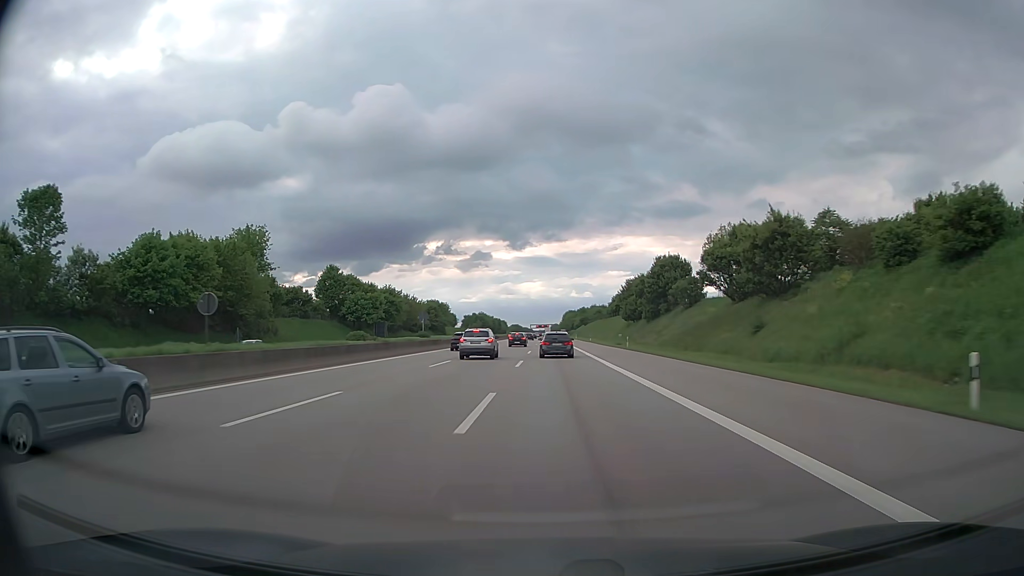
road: motorway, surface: asphalt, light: Day
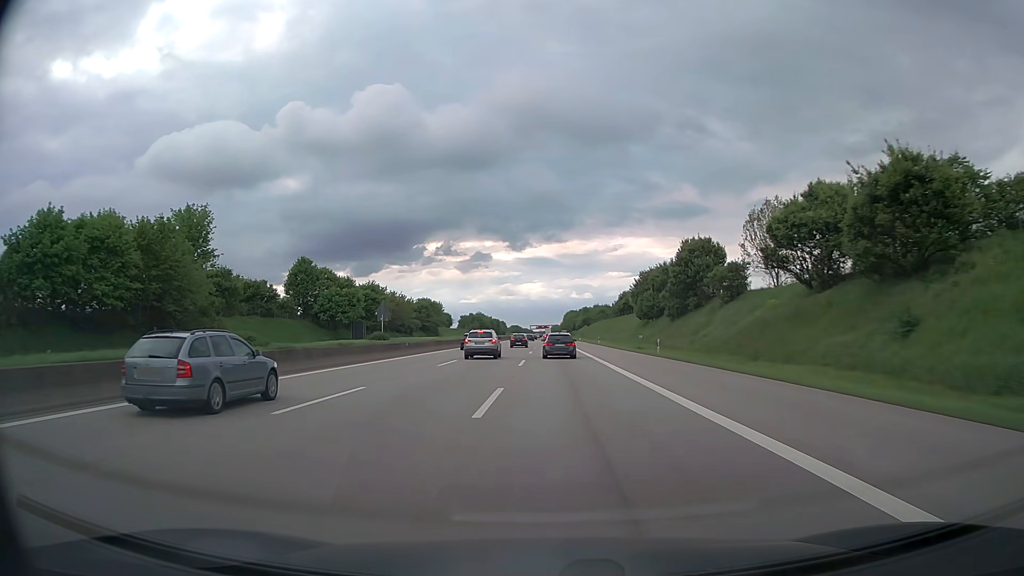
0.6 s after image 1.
(0.0, +16.1) m; 0°
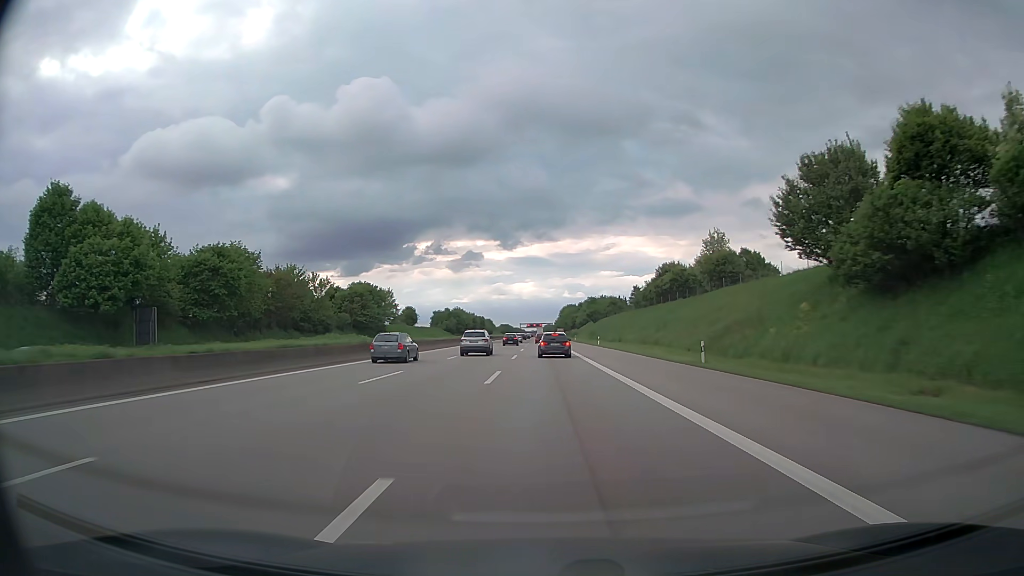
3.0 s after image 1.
(+0.4, +64.8) m; +1°
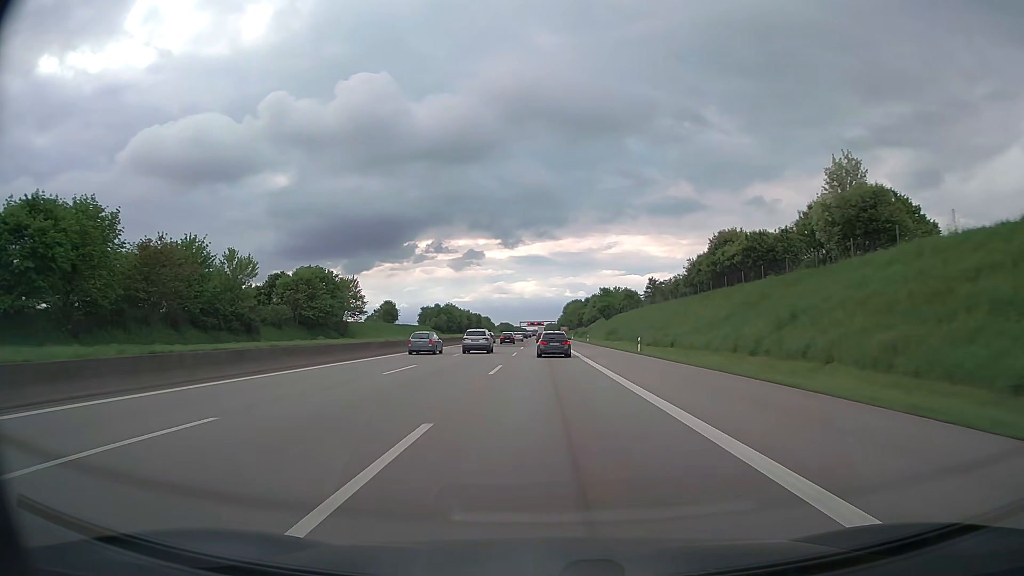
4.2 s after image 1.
(-0.1, +32.3) m; 0°
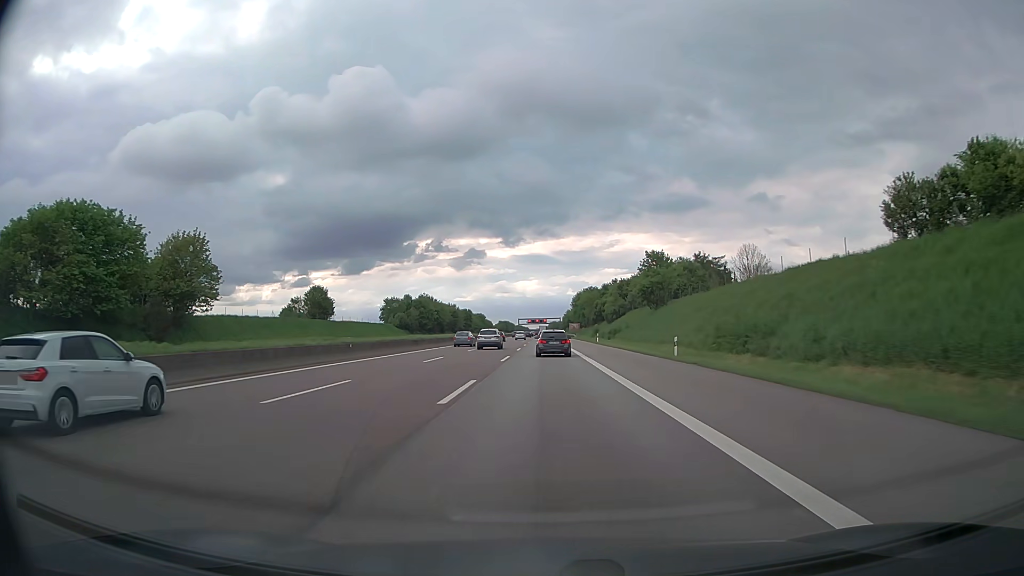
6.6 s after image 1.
(-0.1, +62.6) m; 0°
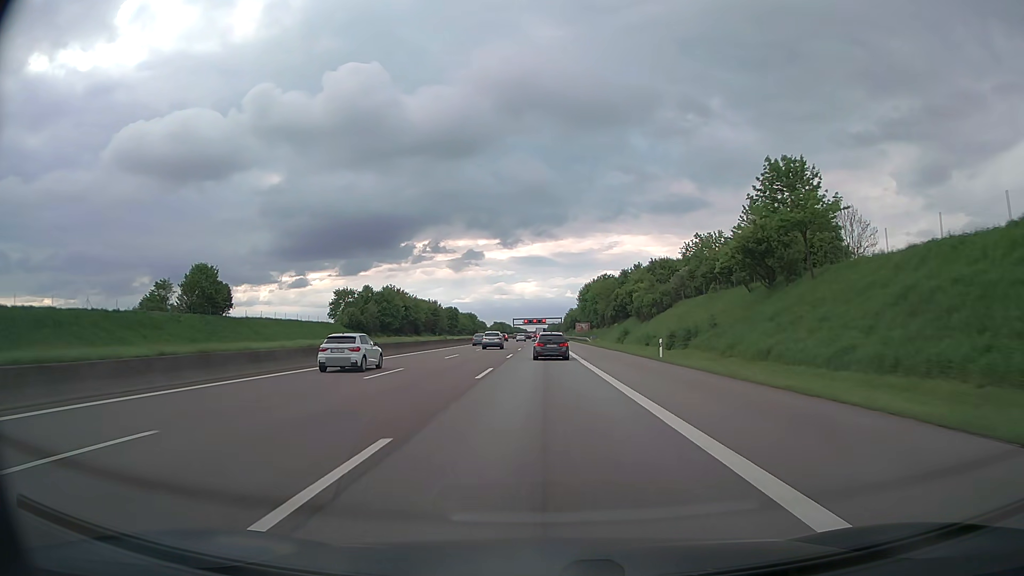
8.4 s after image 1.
(-0.1, +45.8) m; 0°
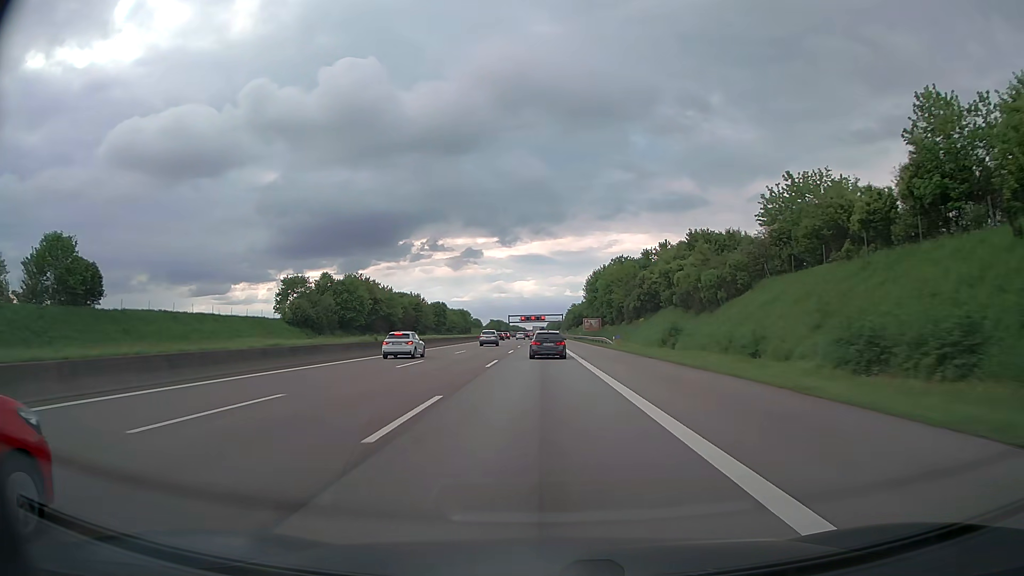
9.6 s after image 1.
(0.0, +30.4) m; 0°
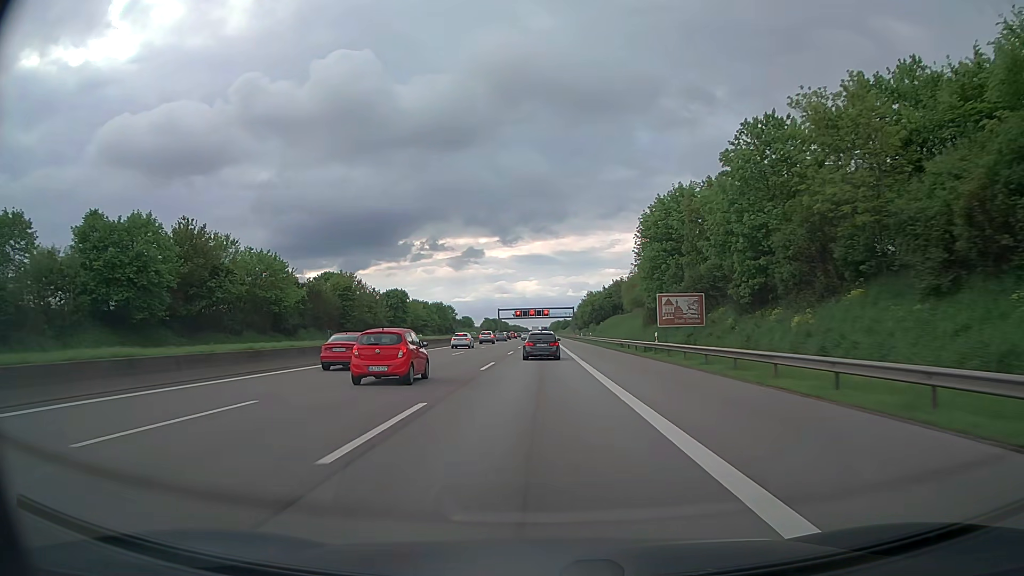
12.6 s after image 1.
(-0.1, +73.2) m; 0°
(0, +10) (0, +20) (0, +30) (0, +40) (0, +50) (0, +60) (0, +70) (0, +80) (0, +90) (0, +100) m
